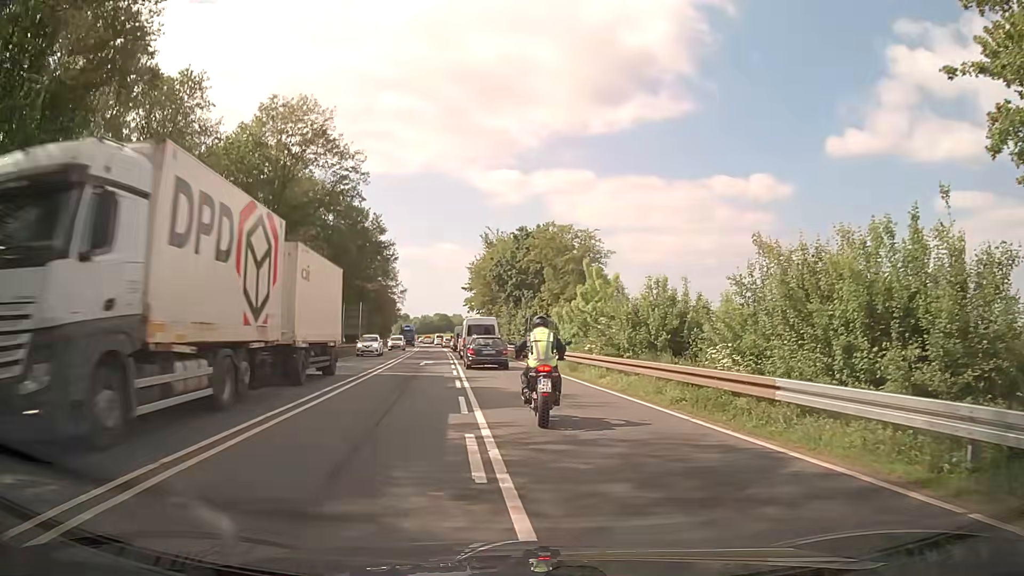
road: primary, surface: asphalt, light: Day
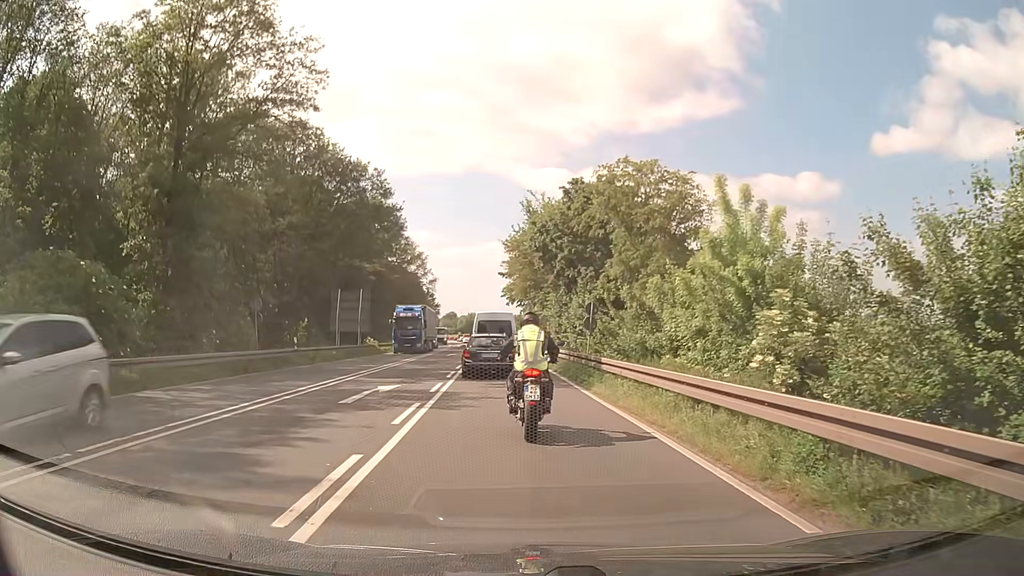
(-0.2, +19.6) m; -3°
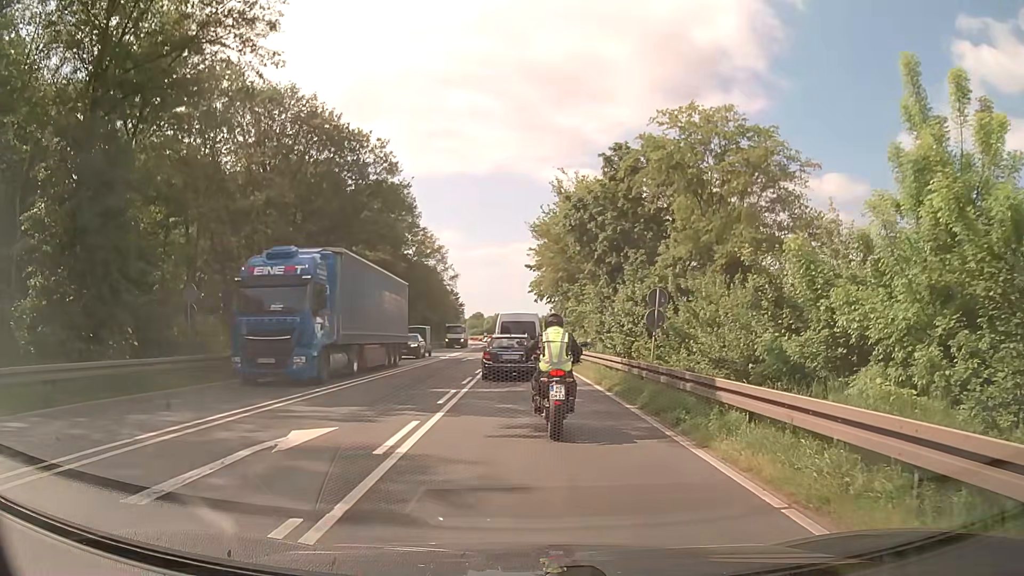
(-0.2, +8.7) m; -2°
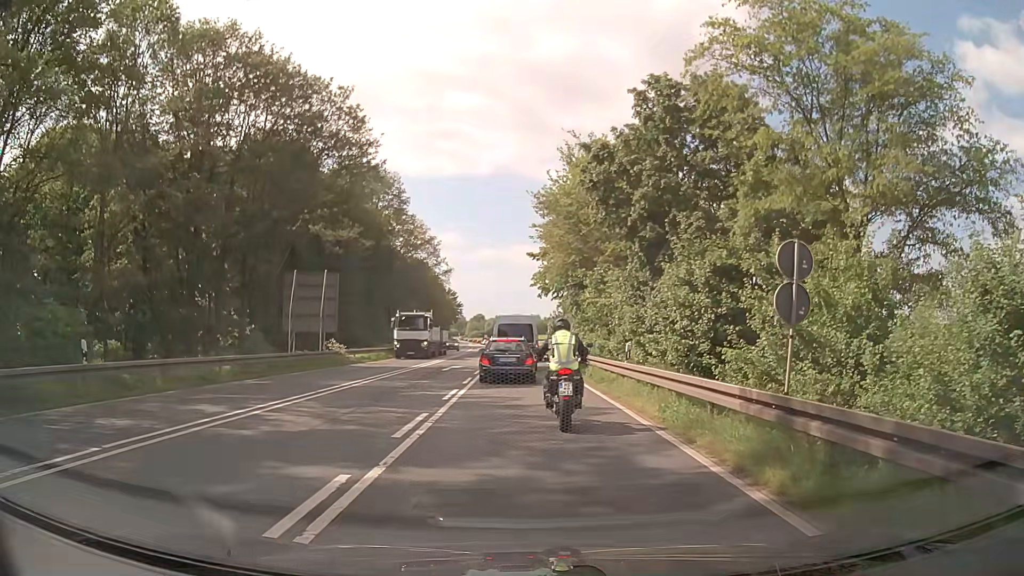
(-0.1, +10.5) m; -1°
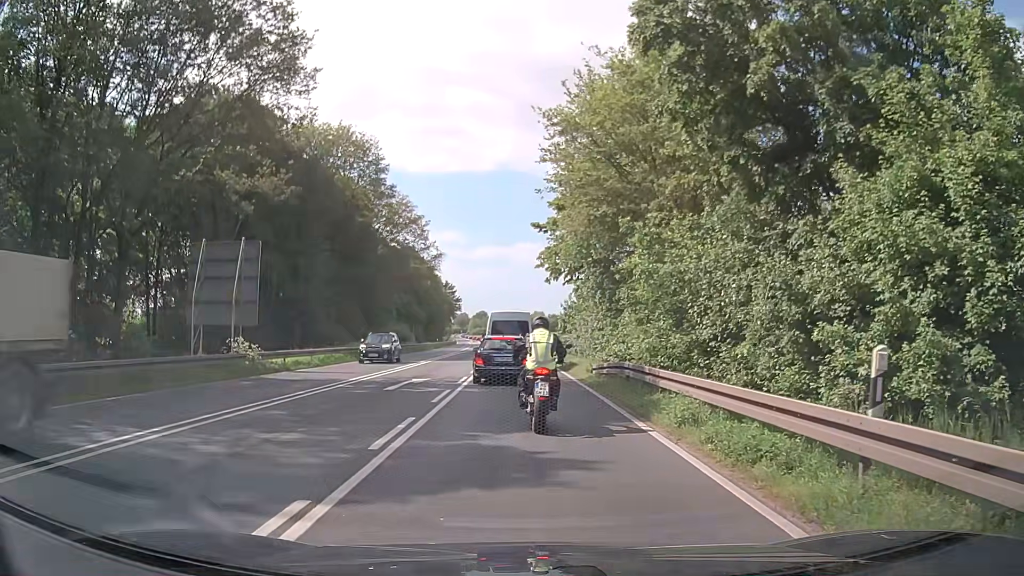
(0.0, +12.9) m; 0°
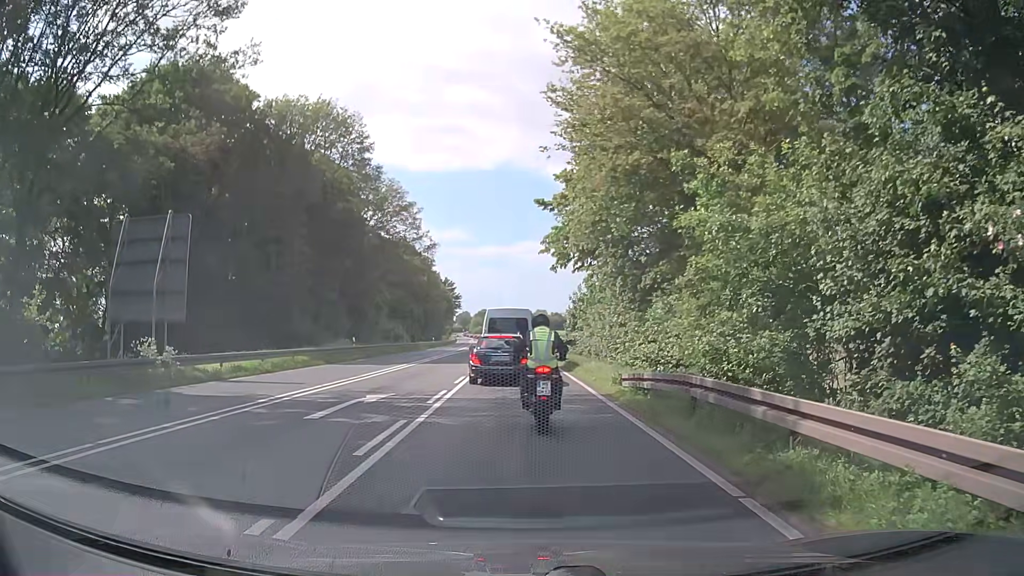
(-0.1, +6.5) m; 0°
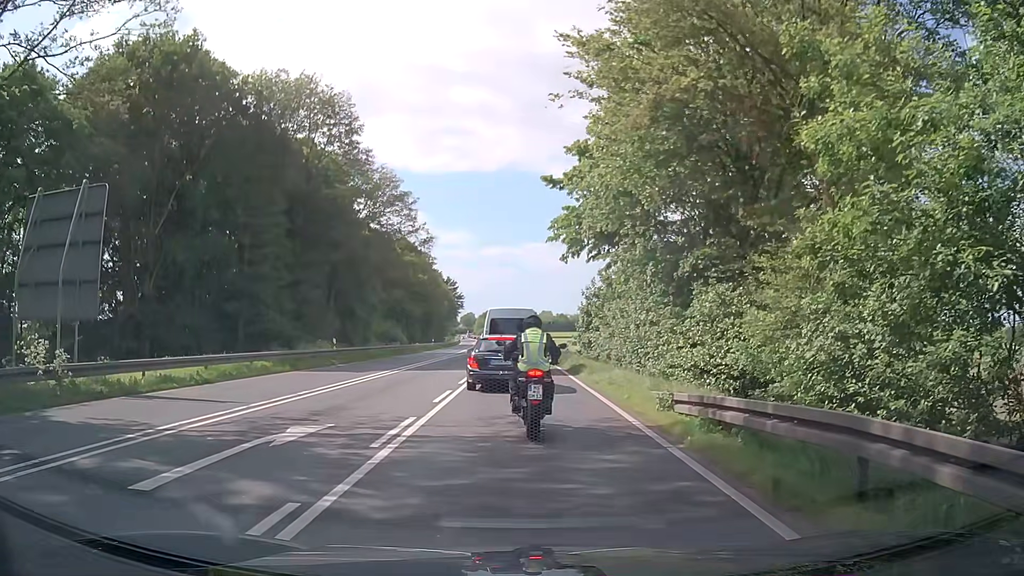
(0.0, +5.4) m; -1°
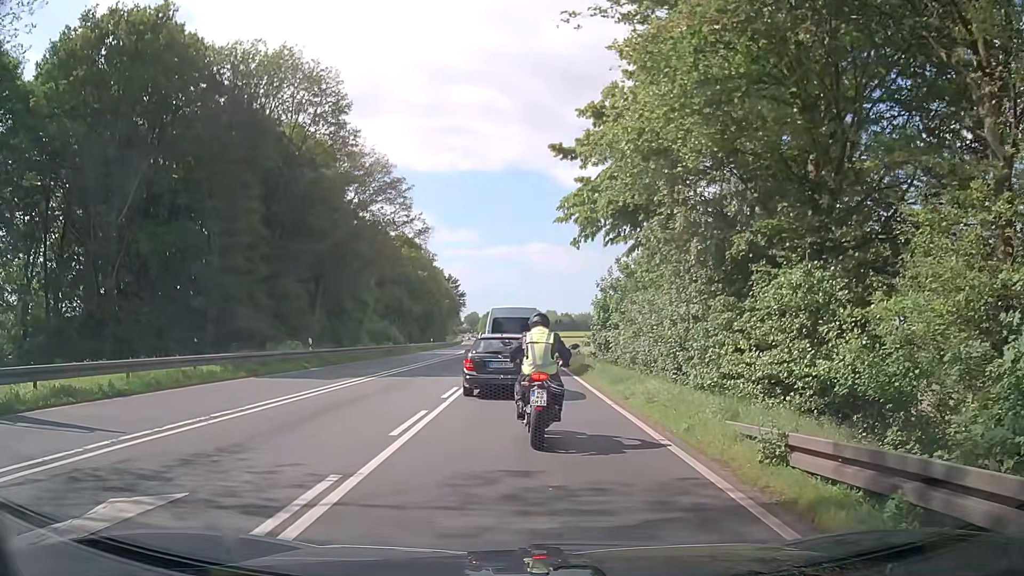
(0.0, +5.0) m; -3°
